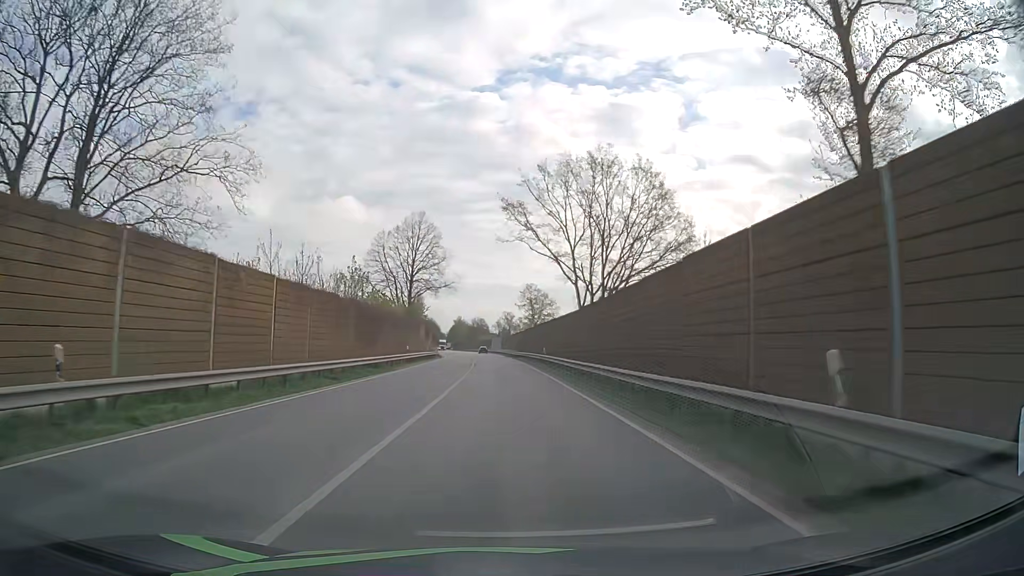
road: primary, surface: asphalt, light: Day
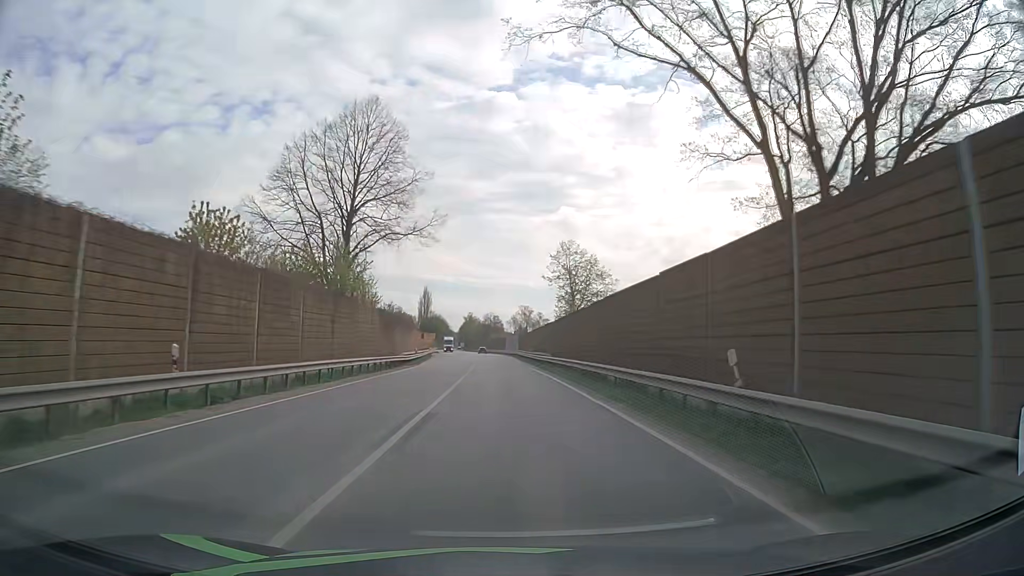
(-0.4, +36.8) m; -1°
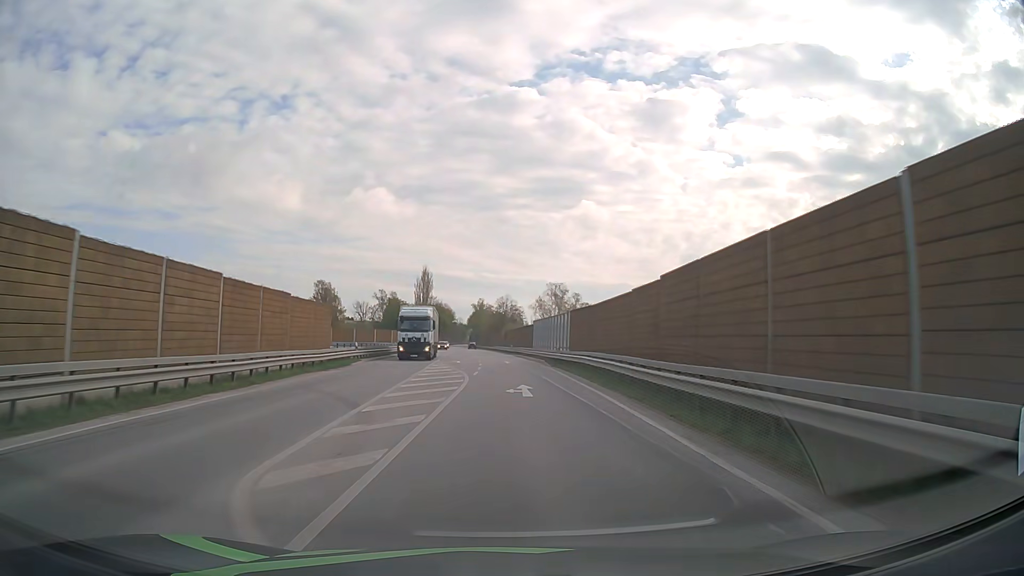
(-1.0, +63.8) m; -1°
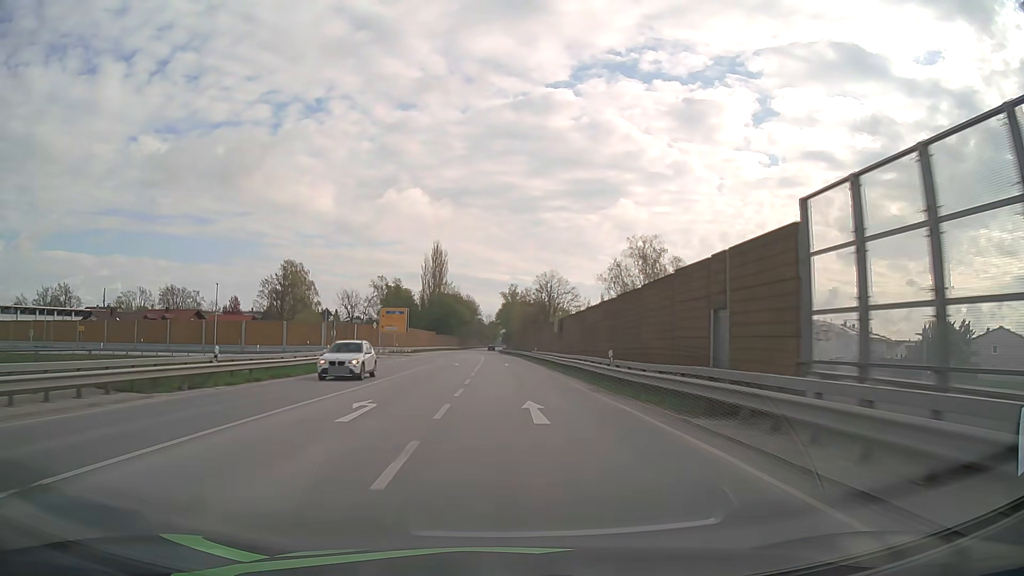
(-1.3, +64.4) m; -3°
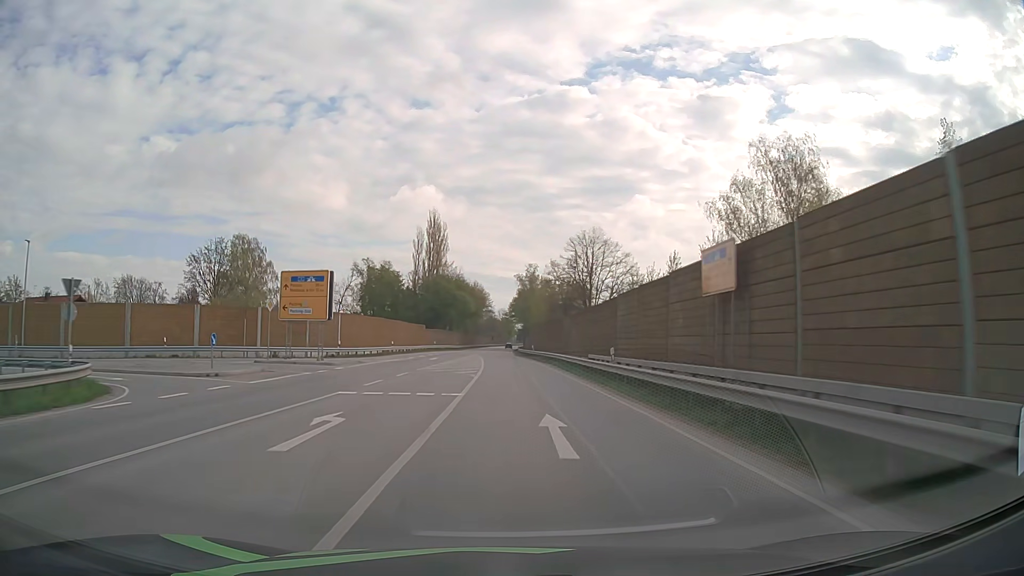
(-0.4, +38.8) m; -1°
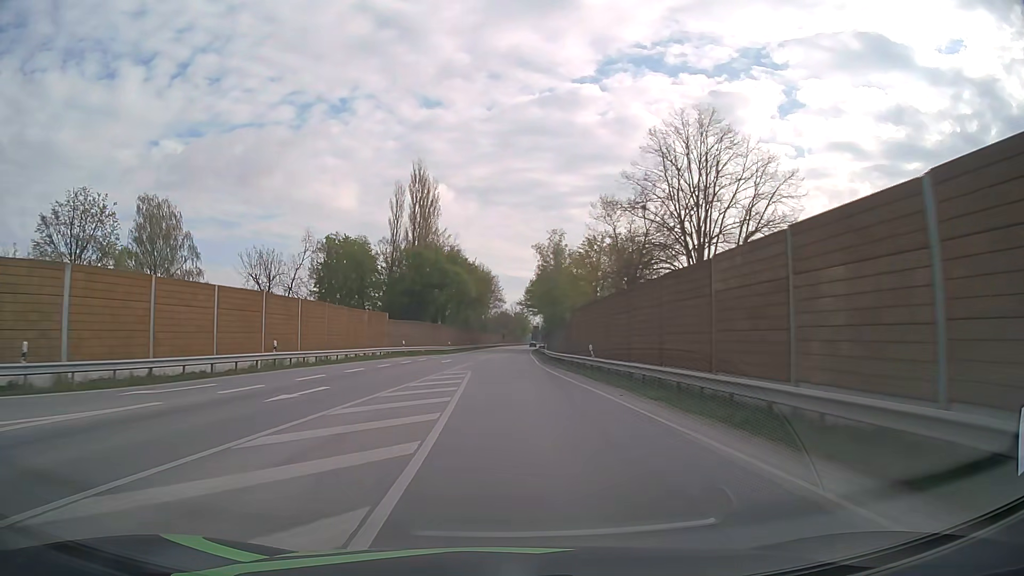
(-0.4, +39.0) m; -1°
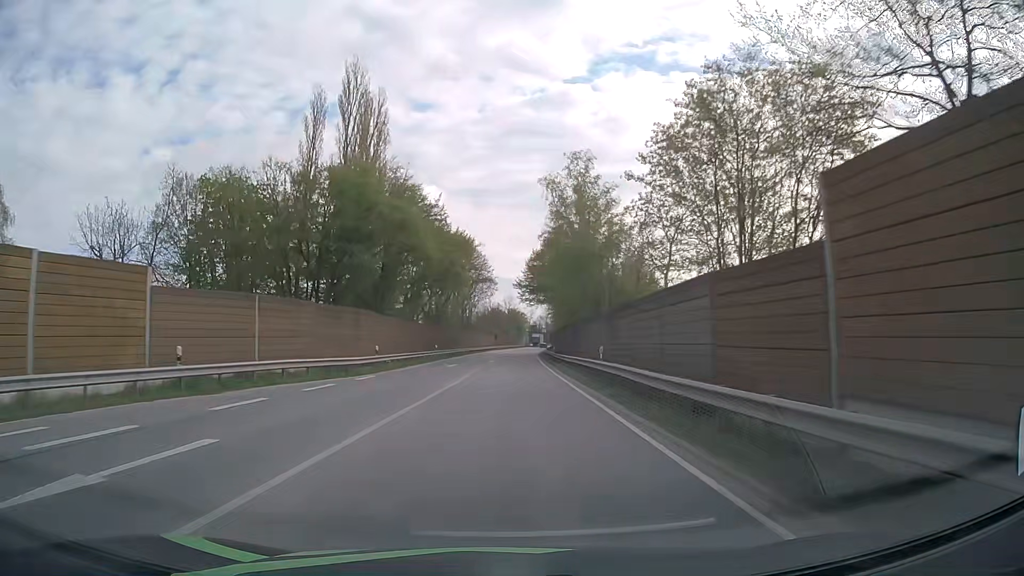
(0.0, +39.3) m; +1°
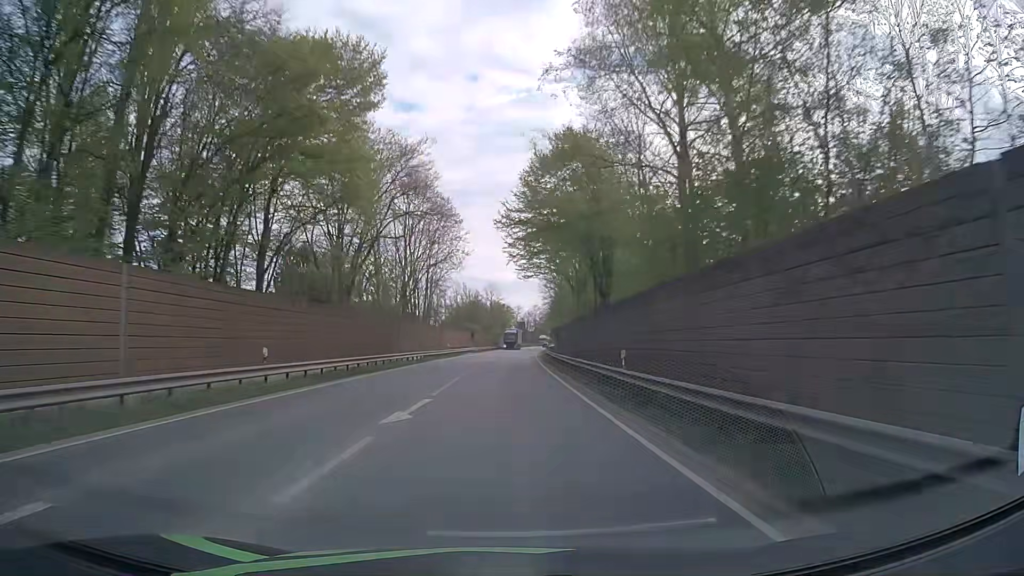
(+0.5, +39.6) m; +1°
(0, +10) (0, +20) (0, +30) (0, +40) (+1, +50) (+1, +60) (+1, +70) (+2, +80) (+2, +90) (+3, +100) m
